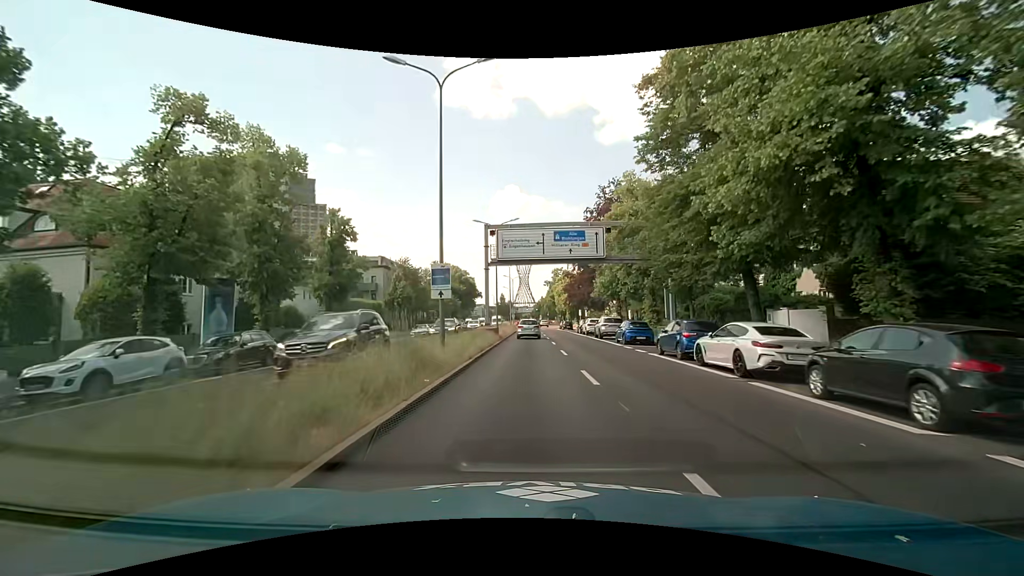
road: primary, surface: asphalt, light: Day
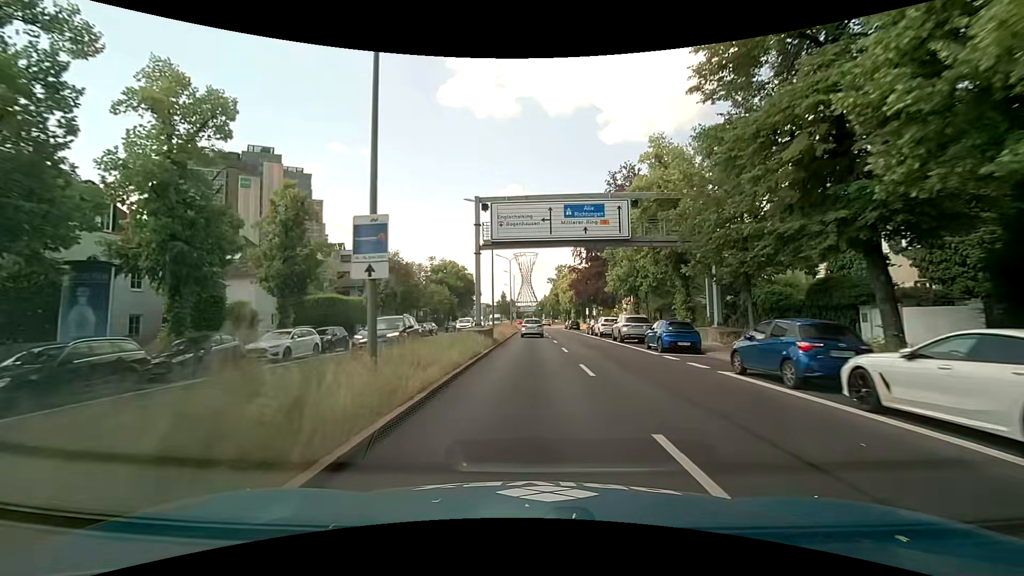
(0.0, +7.6) m; +1°
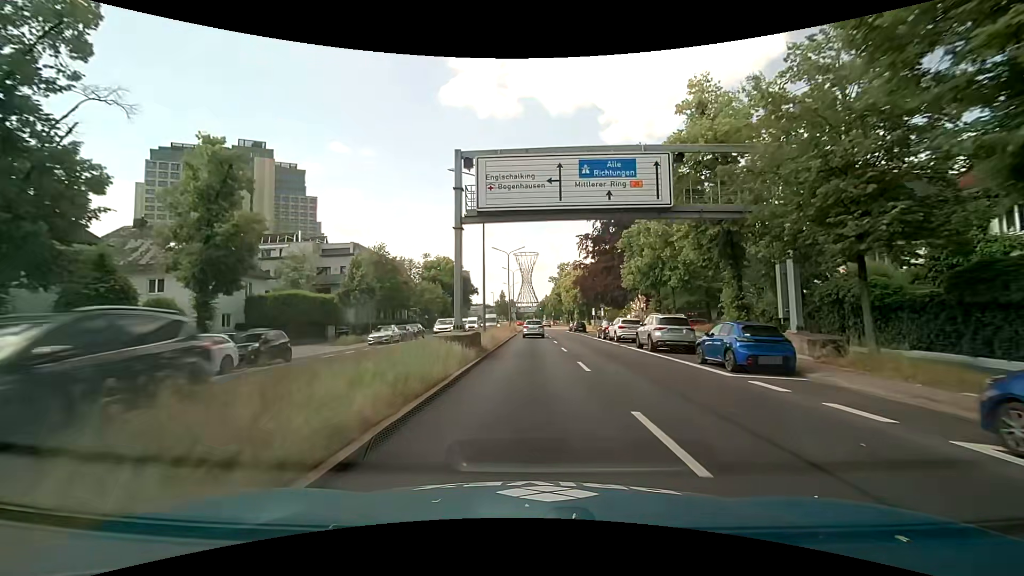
(-0.1, +7.5) m; -1°
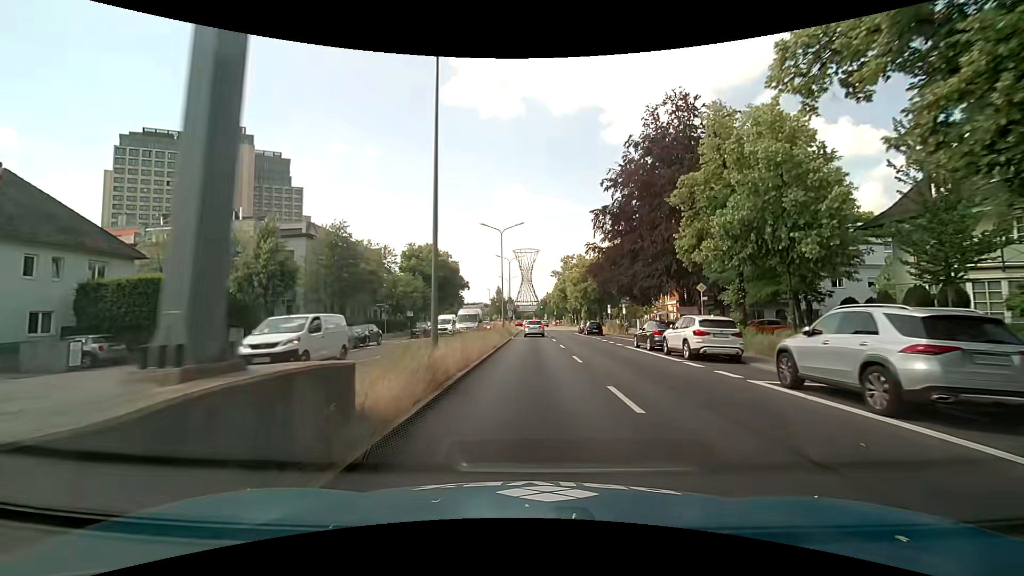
(0.0, +15.0) m; -1°
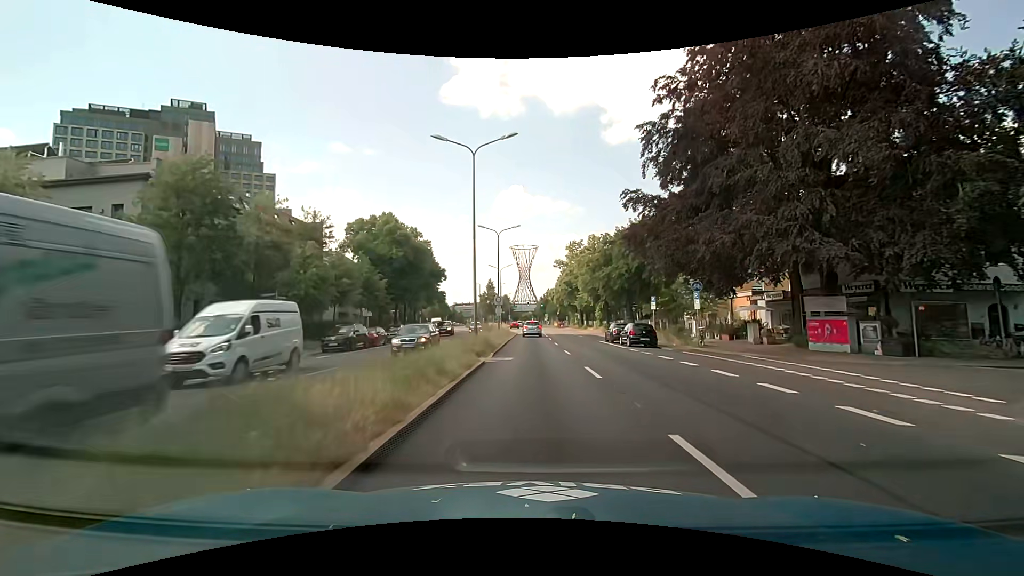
(+0.3, +22.4) m; +1°
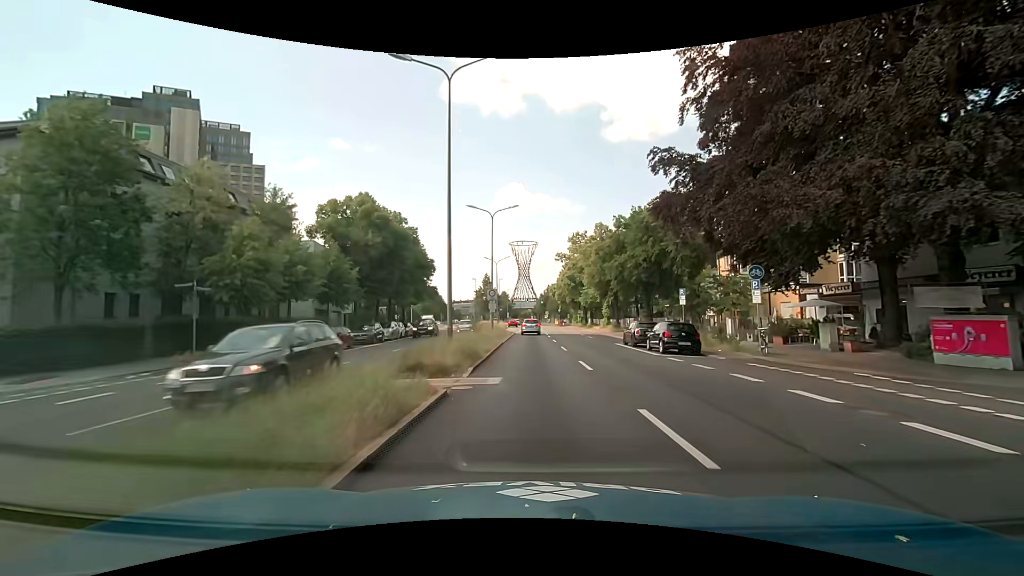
(0.0, +7.4) m; 0°
